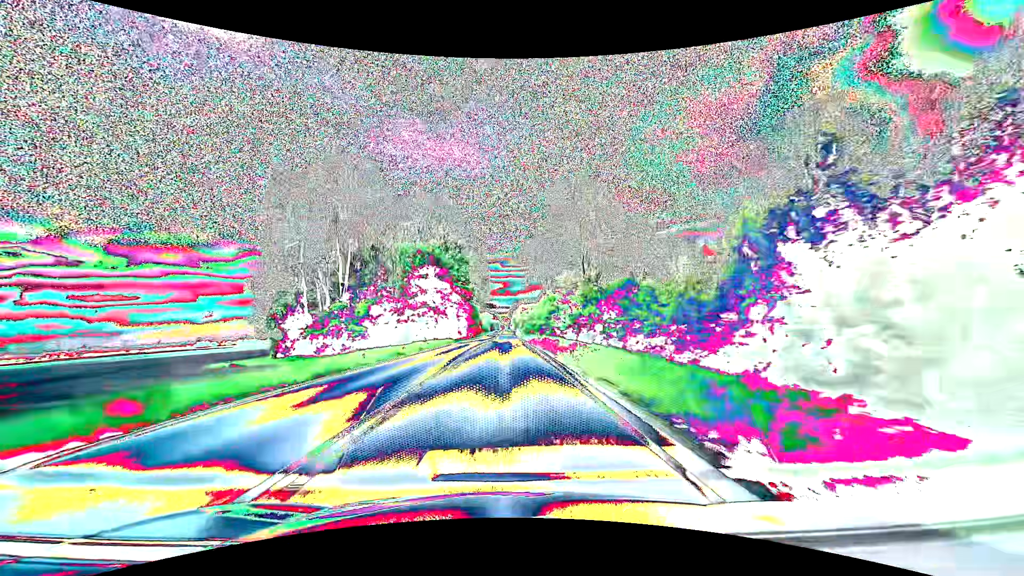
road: primary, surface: asphalt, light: Day
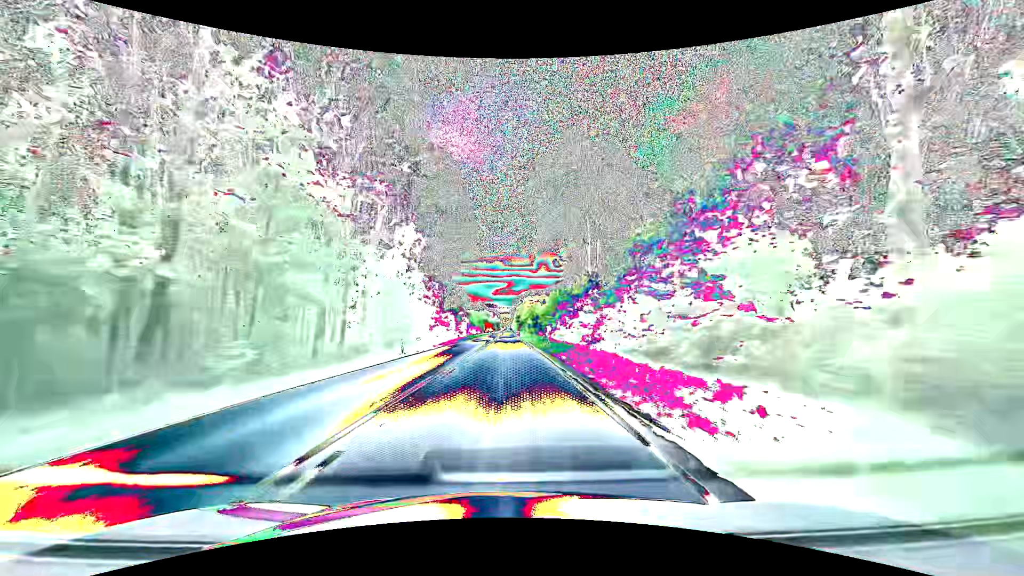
(+0.1, +63.2) m; 0°
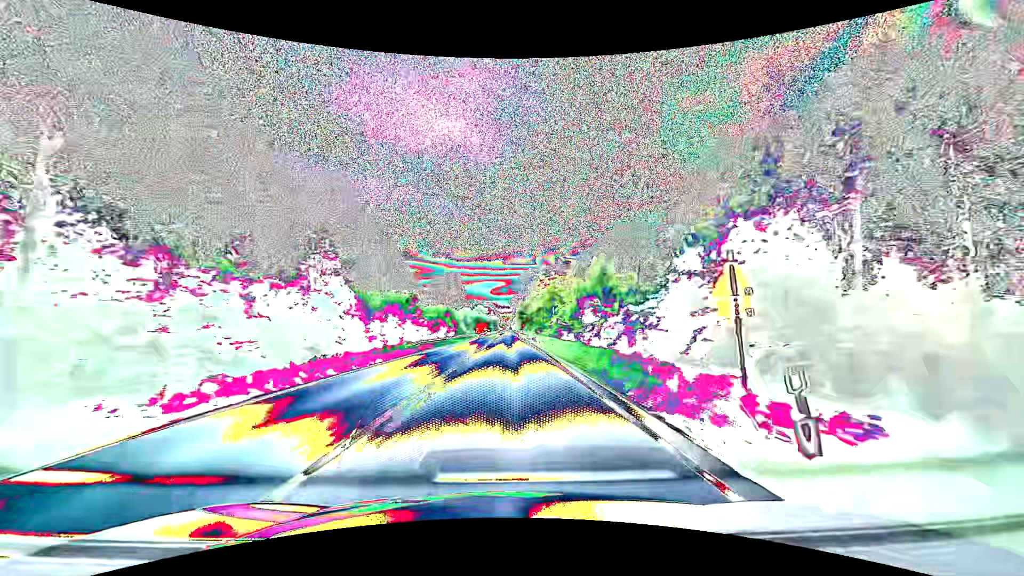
(-0.2, +79.1) m; 0°
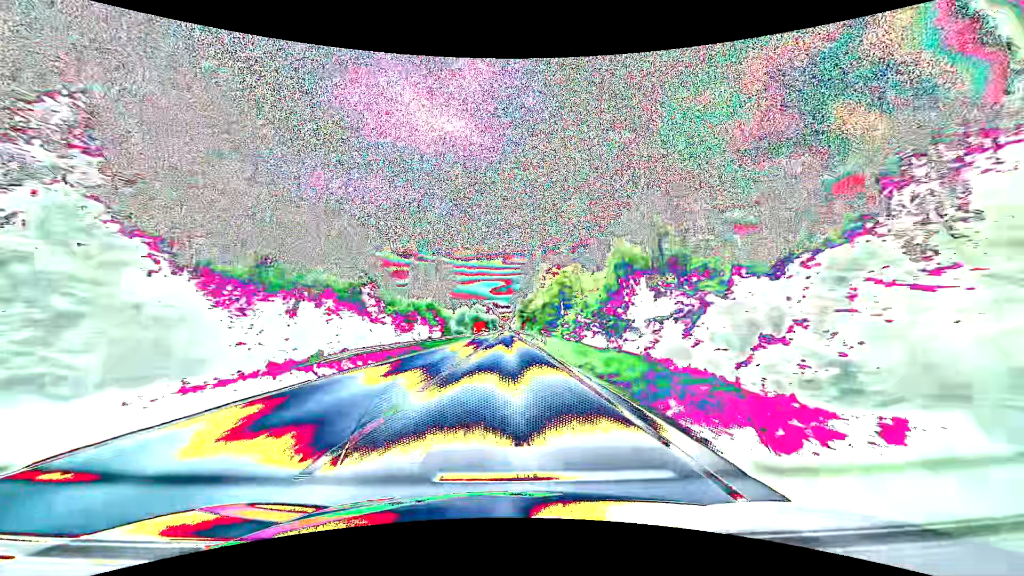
(0.0, +15.8) m; 0°
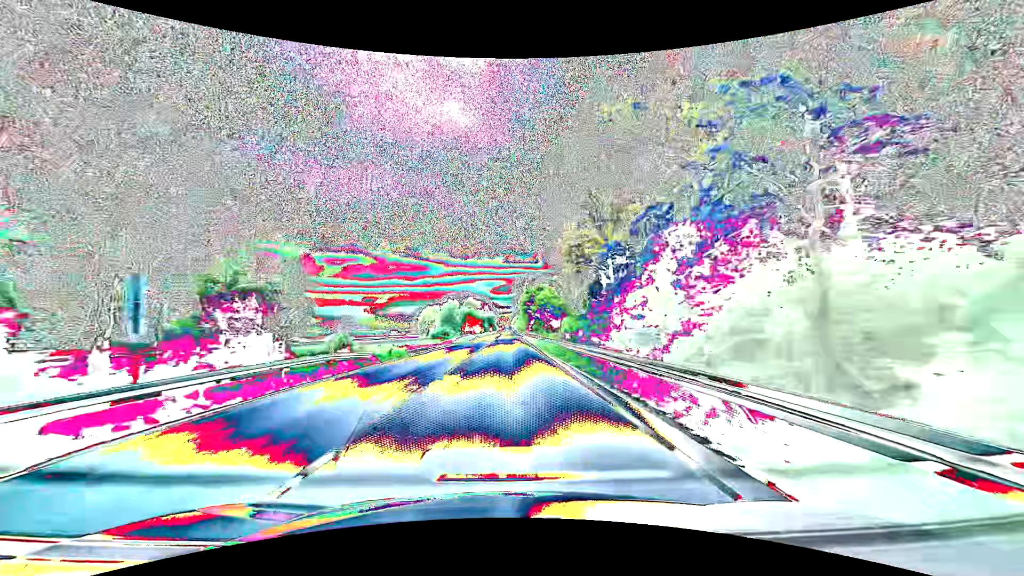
(+0.1, +63.3) m; 0°
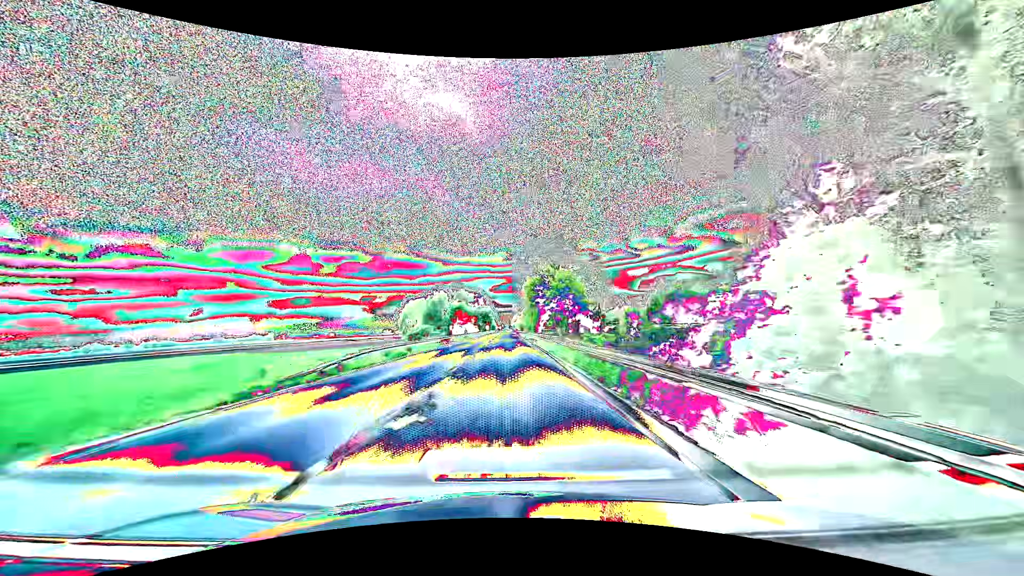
(0.0, +47.5) m; 0°
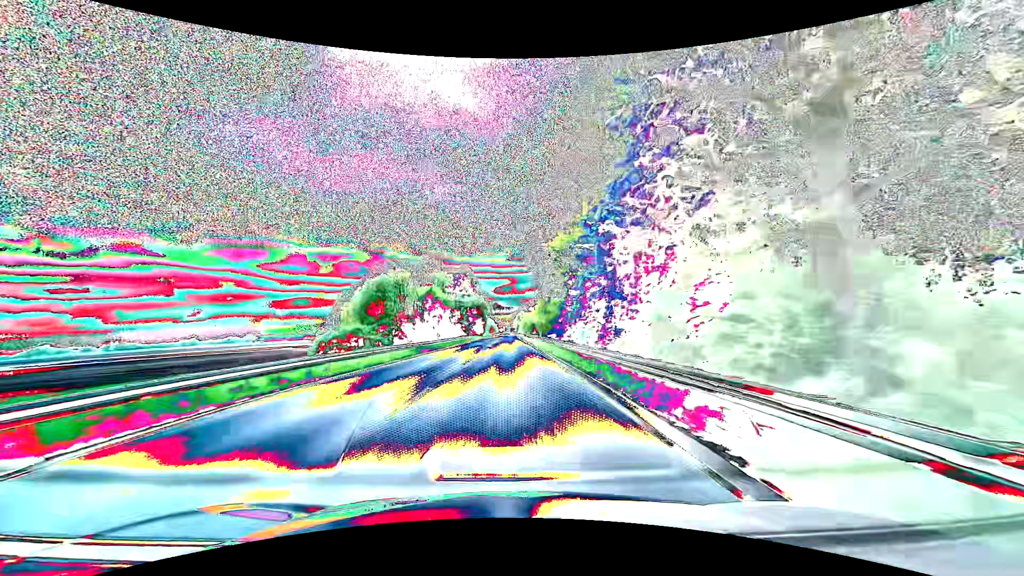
(-0.4, +79.2) m; 0°
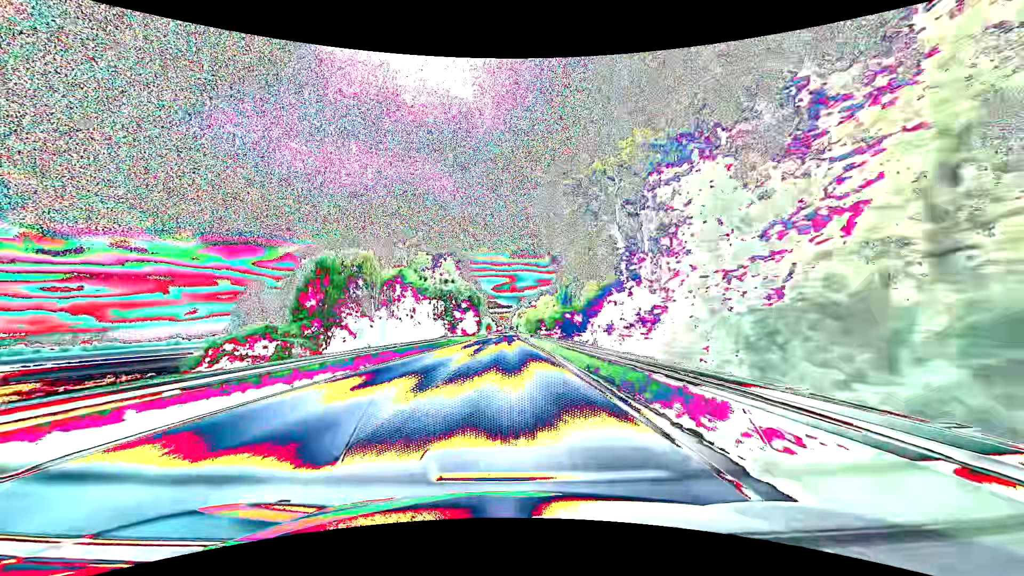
(0.0, +31.6) m; 0°
(0, +10) (0, +20) (0, +30) (0, +40) (0, +50) (0, +60) (0, +70) (0, +80) (0, +90) (0, +100) m
